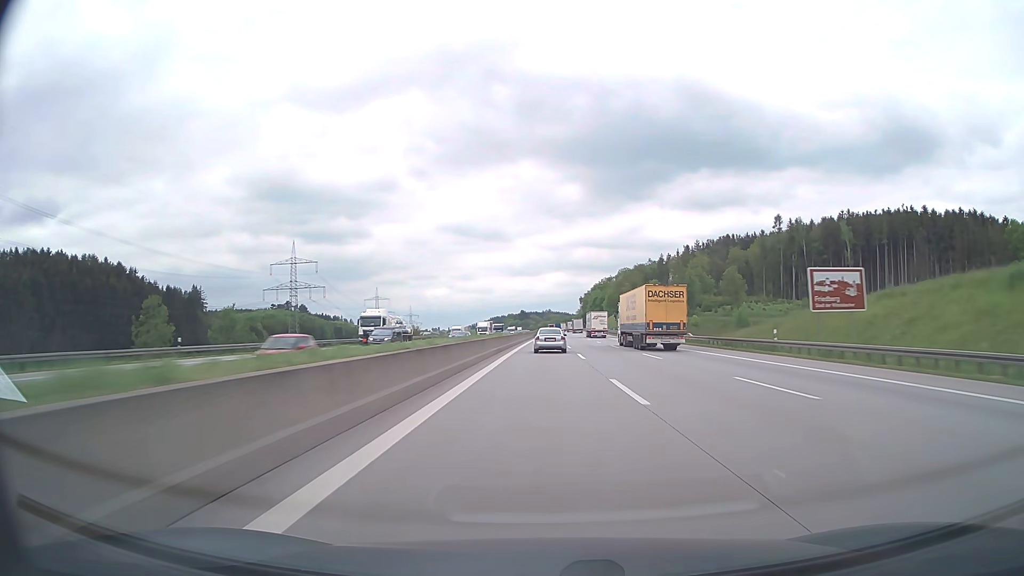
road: motorway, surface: asphalt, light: Day
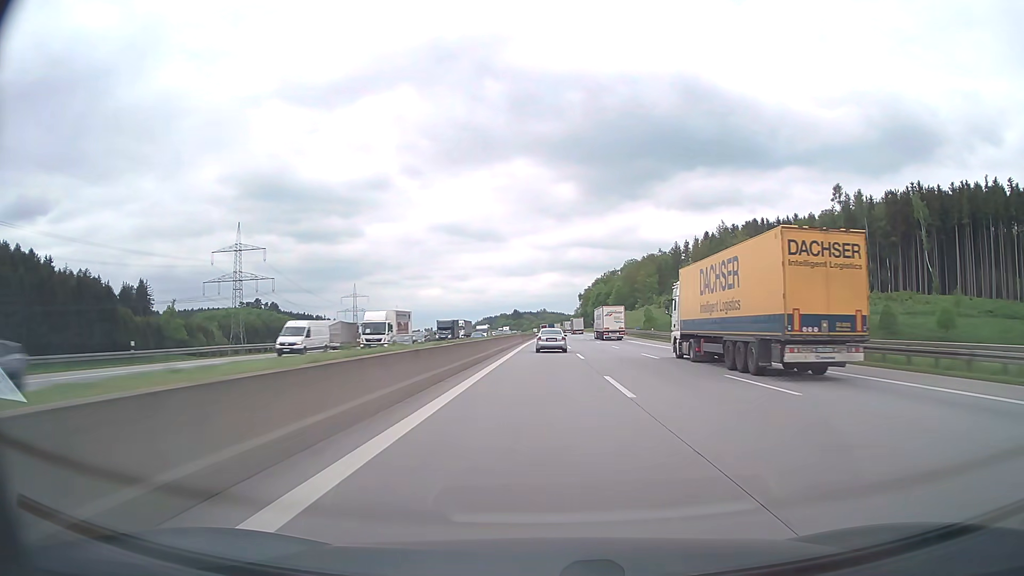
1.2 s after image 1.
(+0.2, +52.9) m; 0°
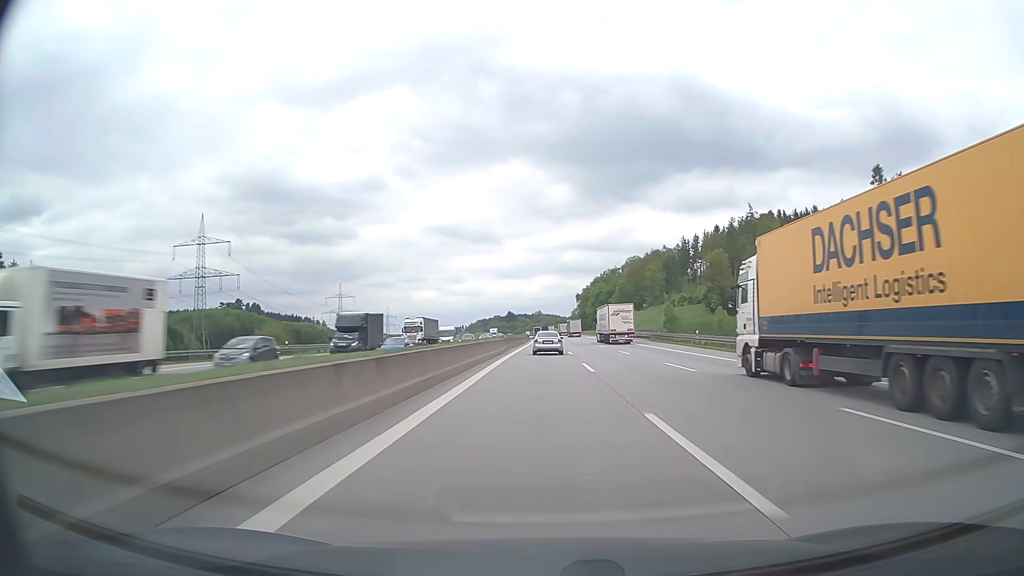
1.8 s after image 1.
(+0.1, +26.3) m; 0°
(0, +10) (0, +20) (0, +30) (0, +40) (0, +50) (0, +60) (0, +70) (0, +80) (0, +90) (0, +100) m
